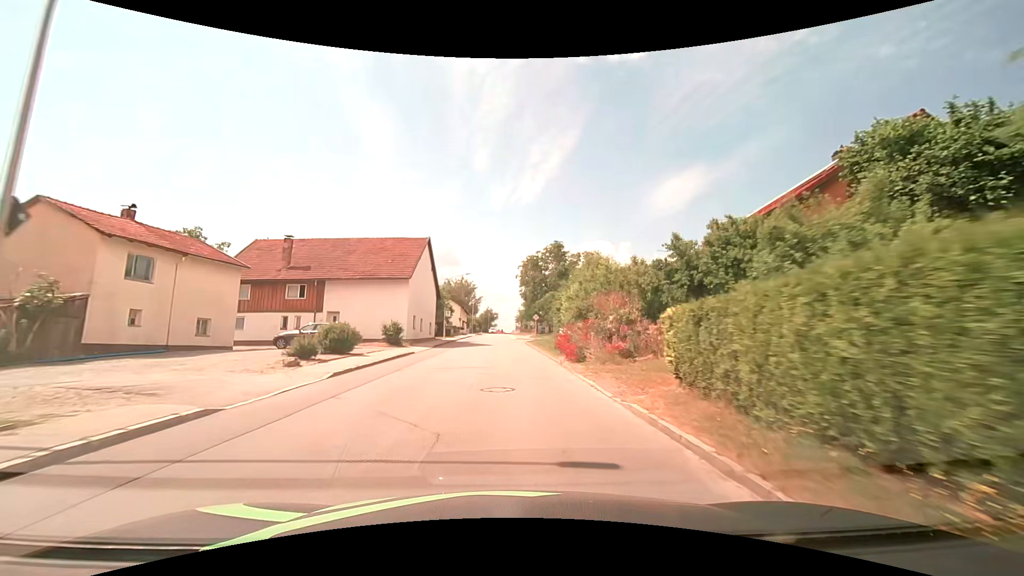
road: tertiary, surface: asphalt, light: Day
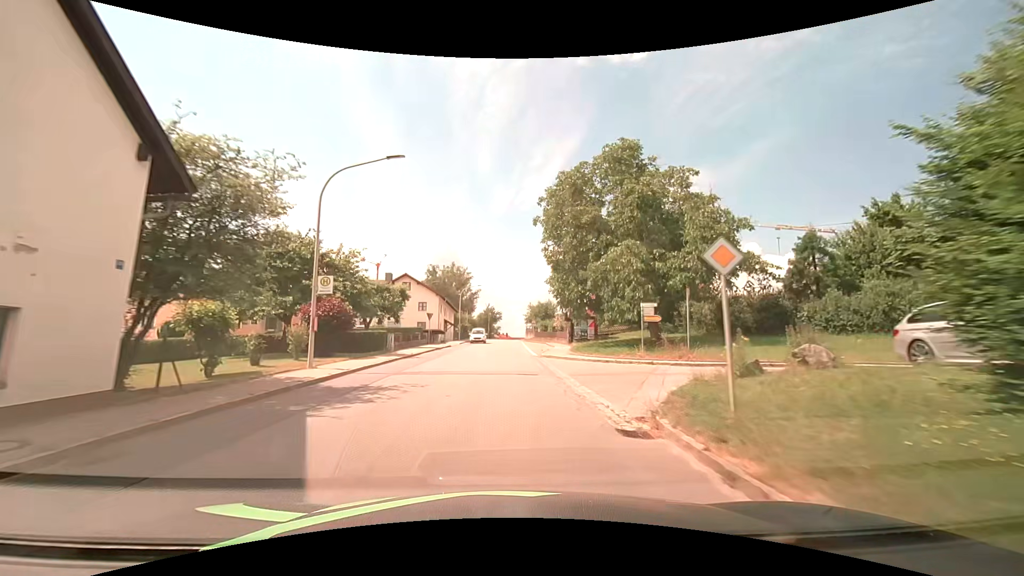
(-0.2, +38.9) m; 0°
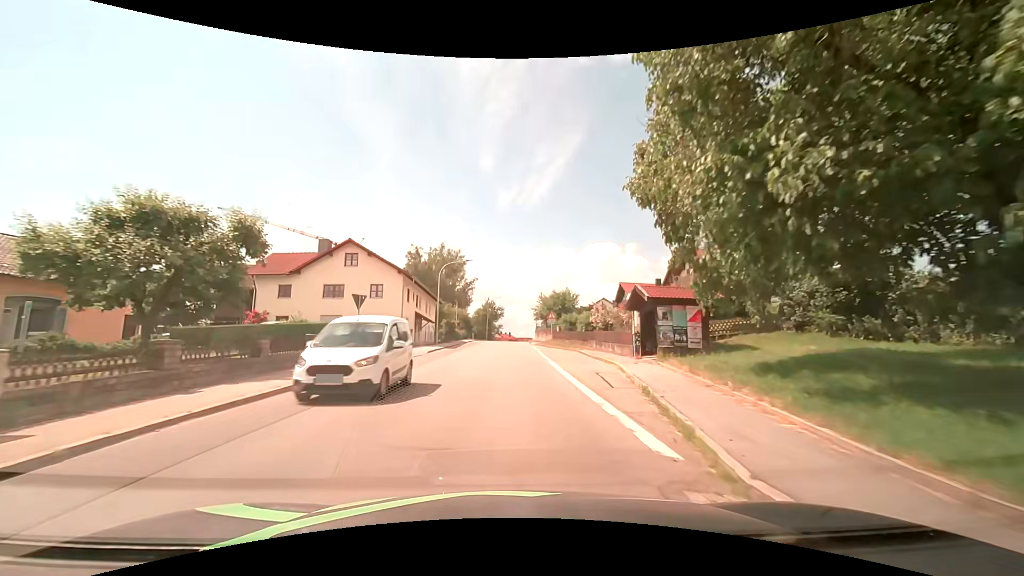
(-0.1, +23.6) m; 0°
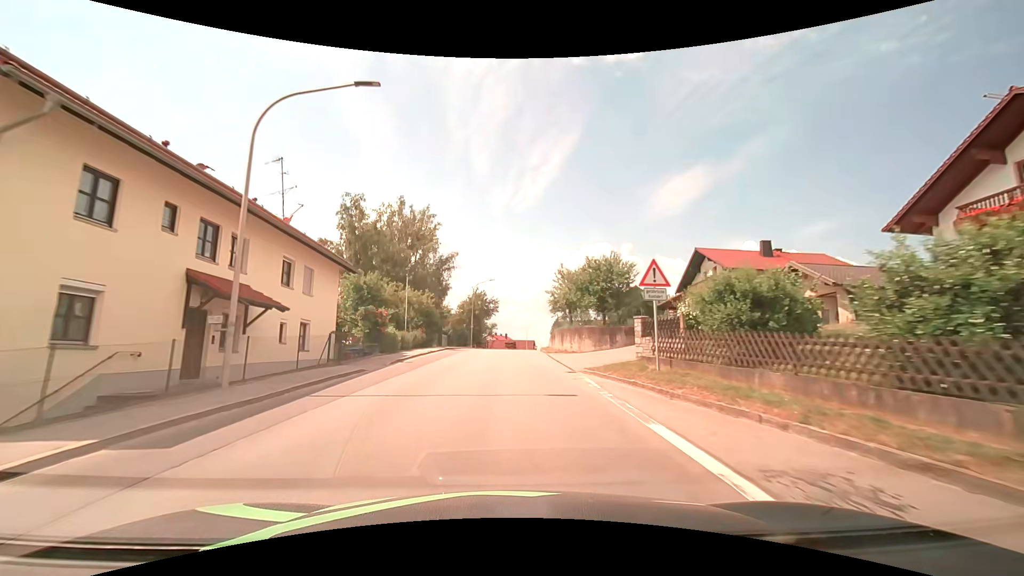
(+0.1, +31.6) m; 0°
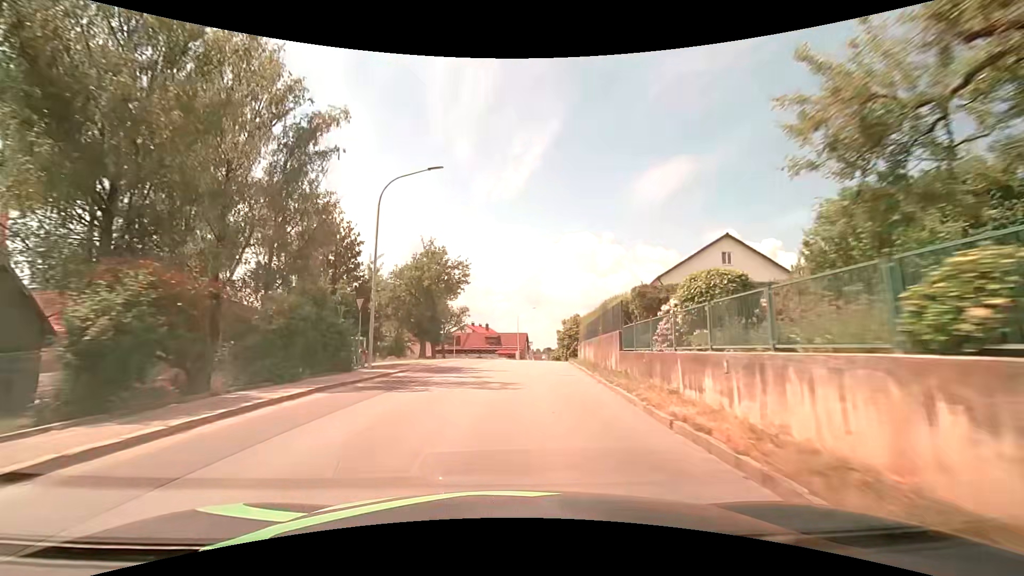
(+0.5, +39.6) m; +2°
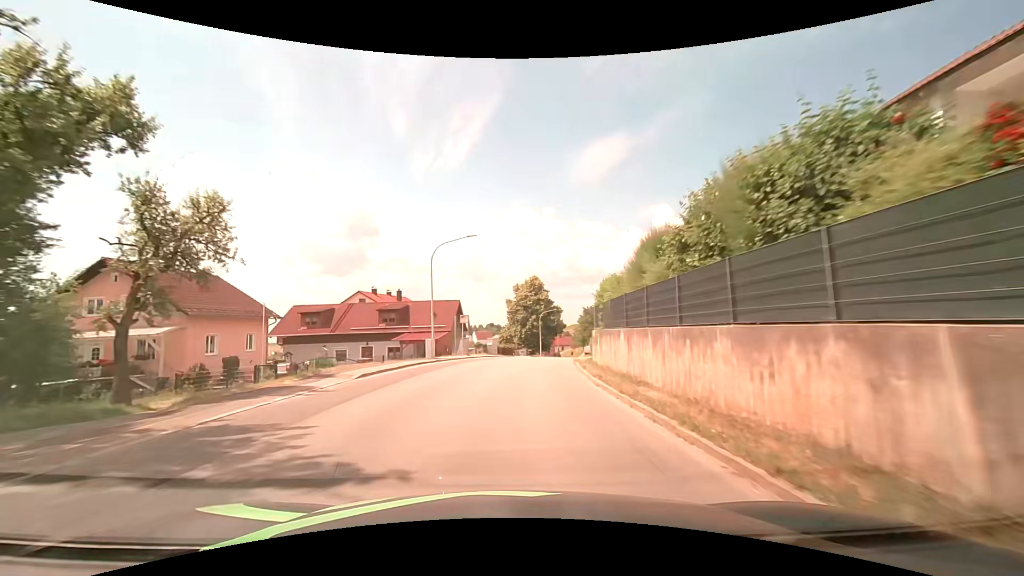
(+2.7, +40.2) m; +7°
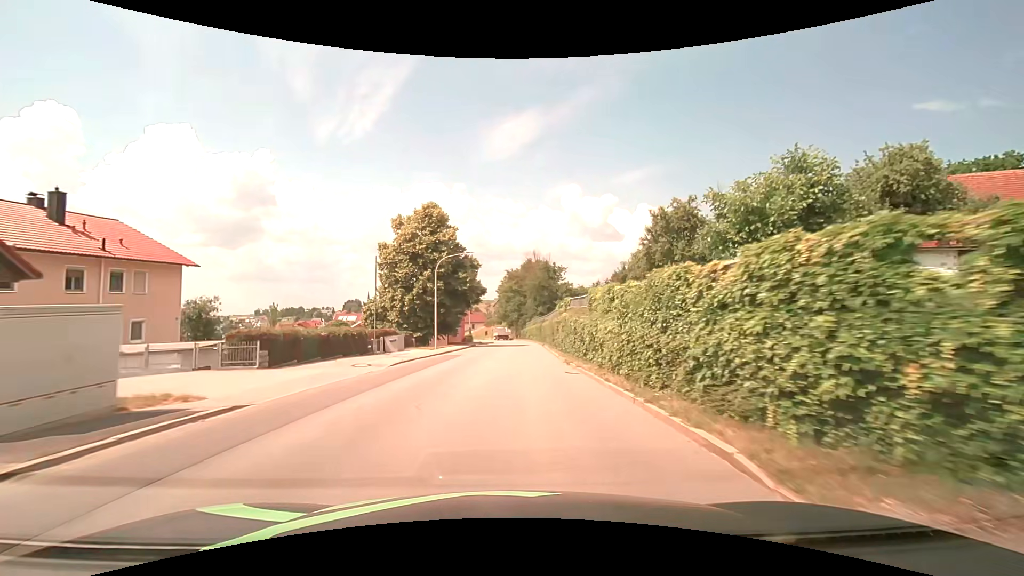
(+3.4, +40.8) m; +10°
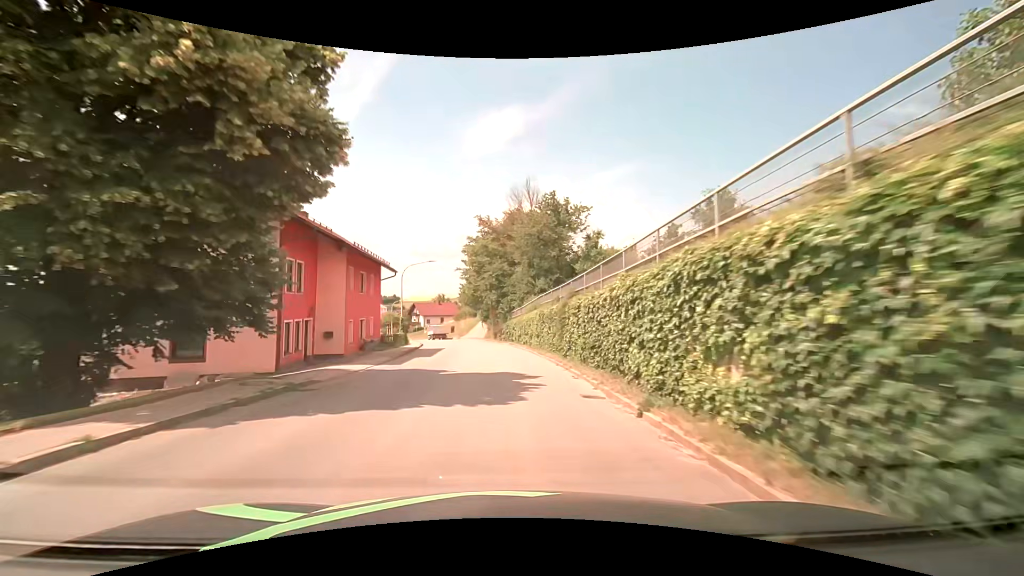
(+1.2, +41.0) m; +2°
(0, +10) (0, +20) (-1, +30) (-1, +40) (-3, +50) (-5, +60) (-7, +69) (-9, +79) (-12, +89) (-16, +98) m
